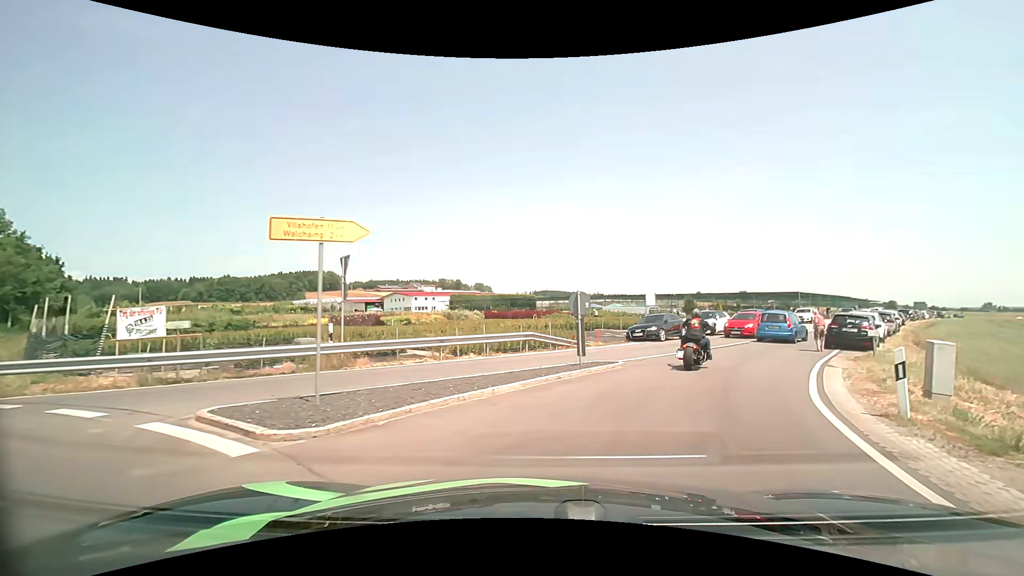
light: Day
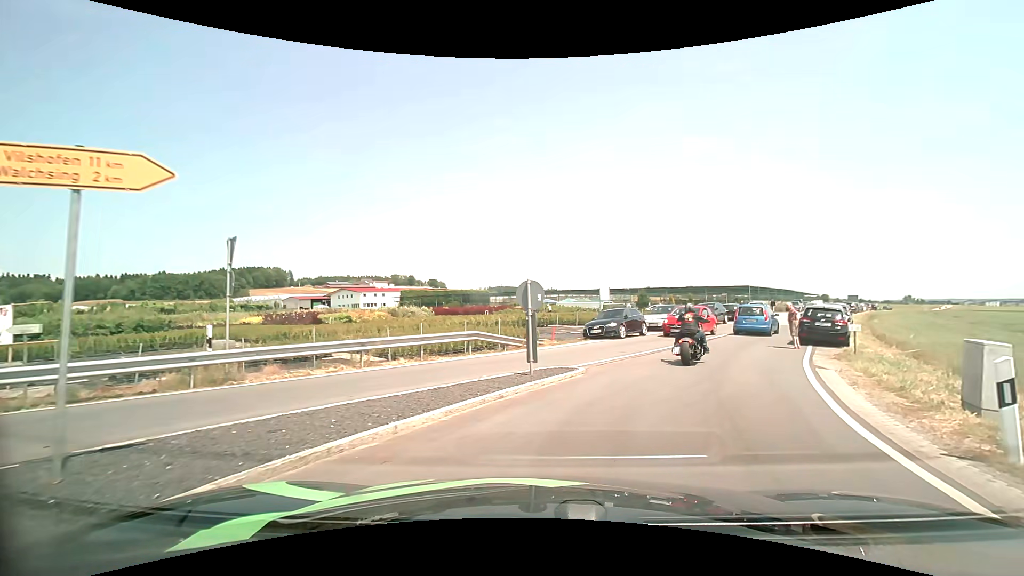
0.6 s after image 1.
(+0.1, +2.8) m; +5°
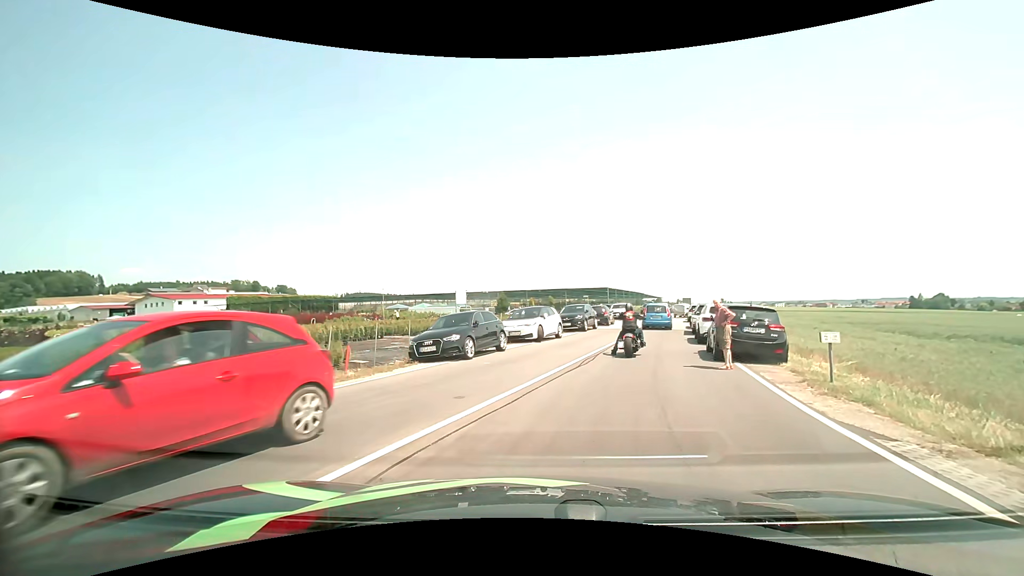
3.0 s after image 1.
(+1.3, +8.3) m; +16°
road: tertiary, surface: asphalt
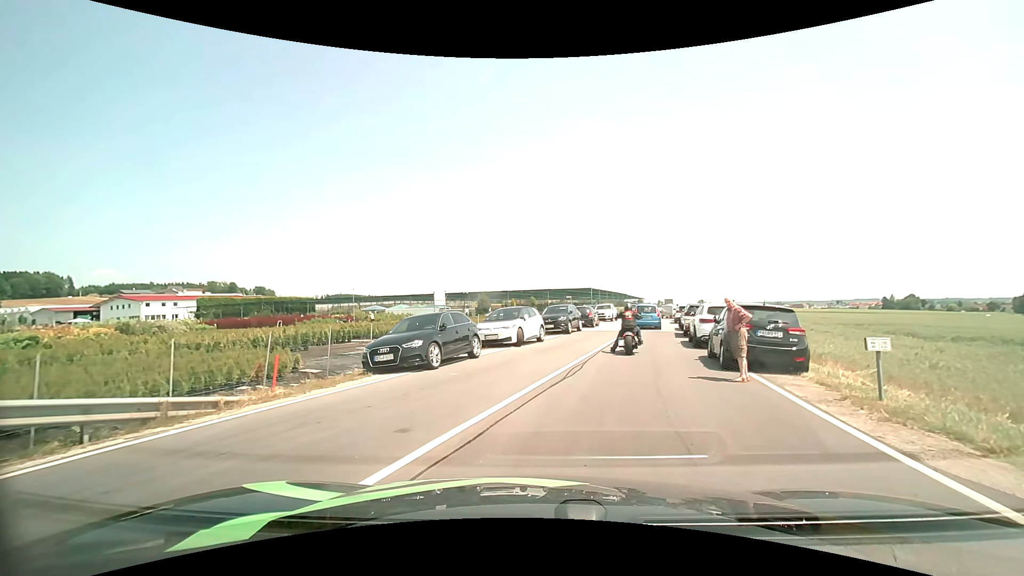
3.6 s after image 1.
(0.0, +2.3) m; +2°
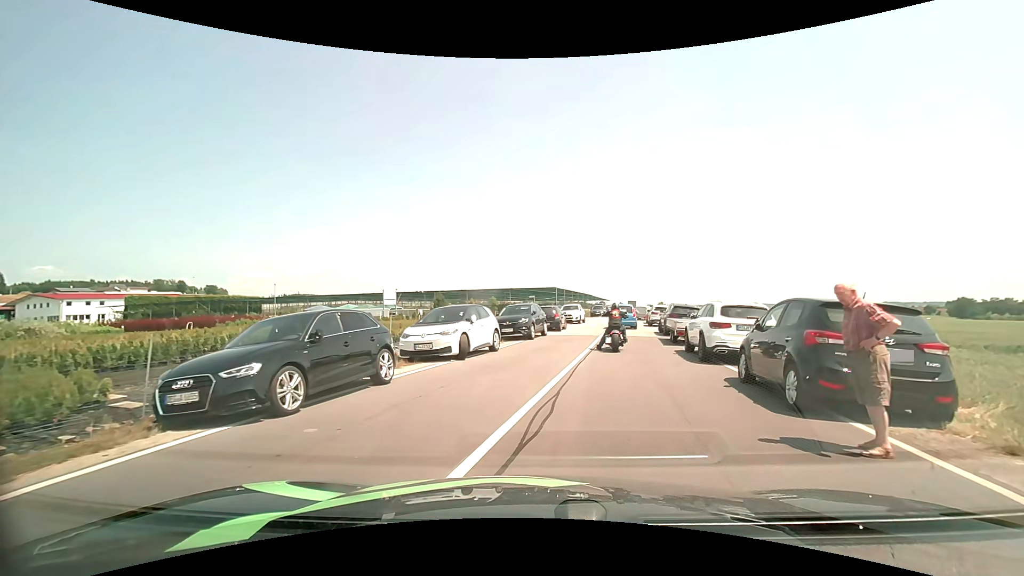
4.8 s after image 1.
(+0.1, +5.3) m; +4°
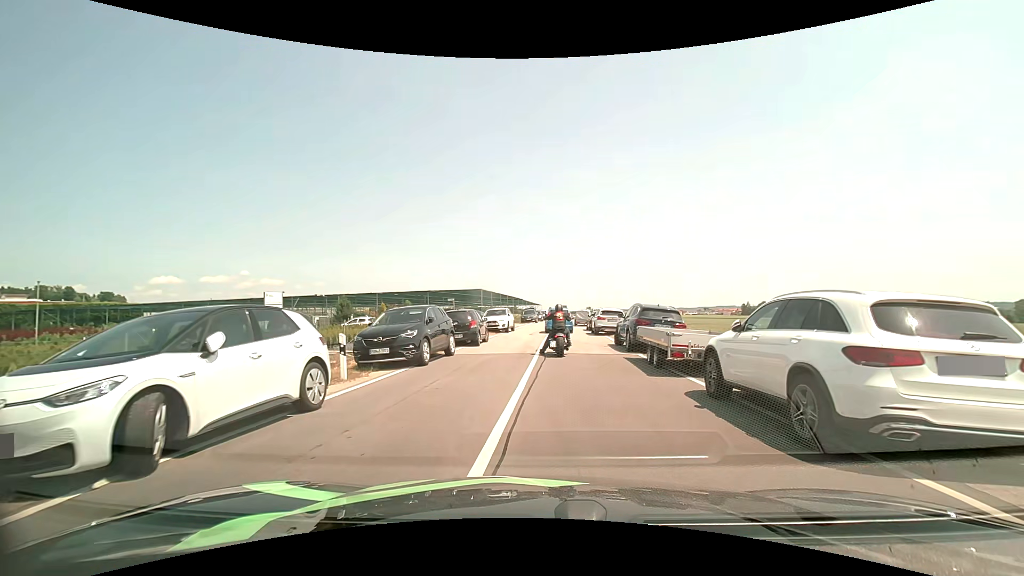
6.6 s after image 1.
(+0.6, +8.7) m; +8°
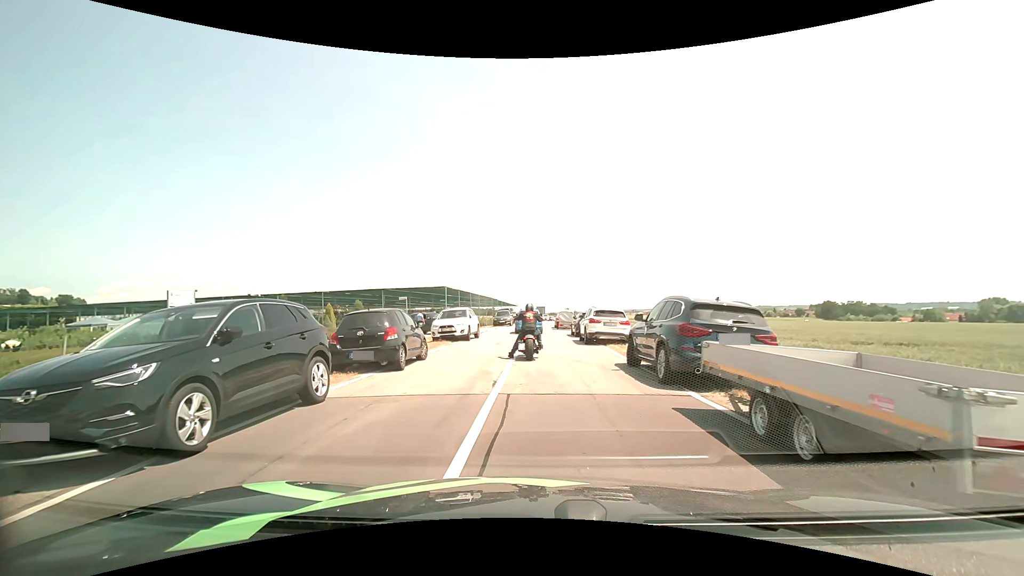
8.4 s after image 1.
(+0.2, +7.8) m; +3°
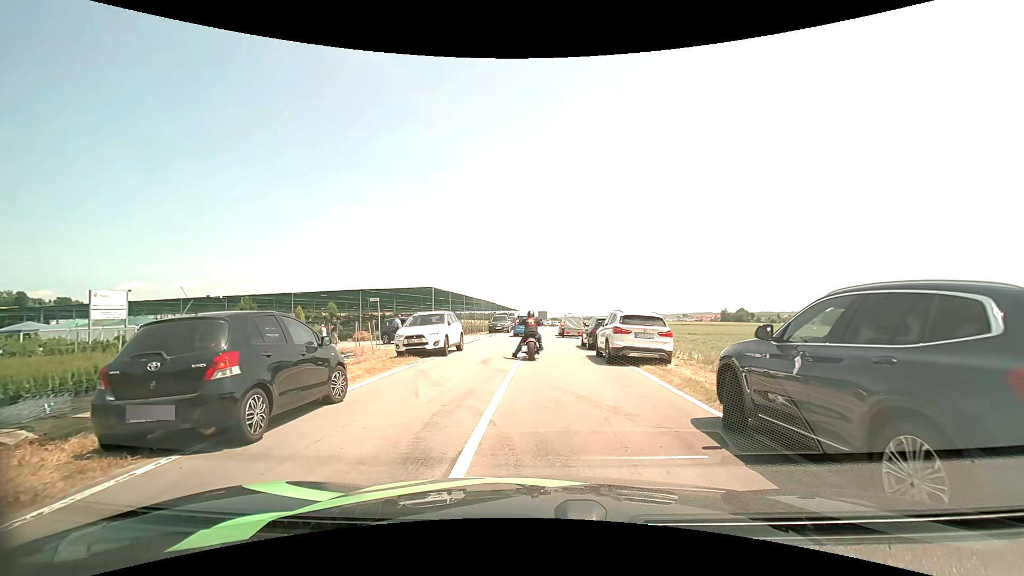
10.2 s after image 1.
(-0.1, +6.1) m; 0°
